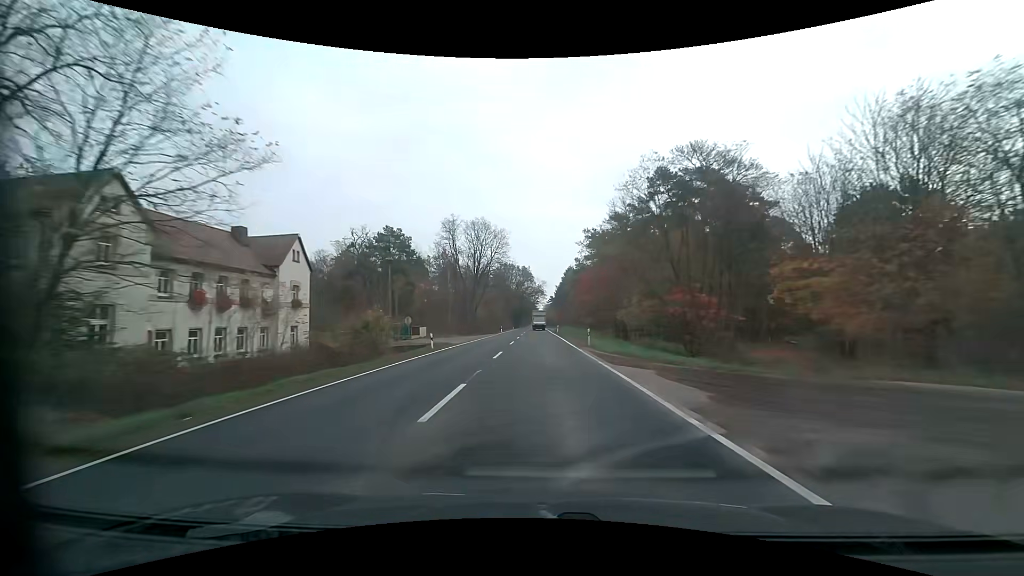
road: primary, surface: asphalt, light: Day
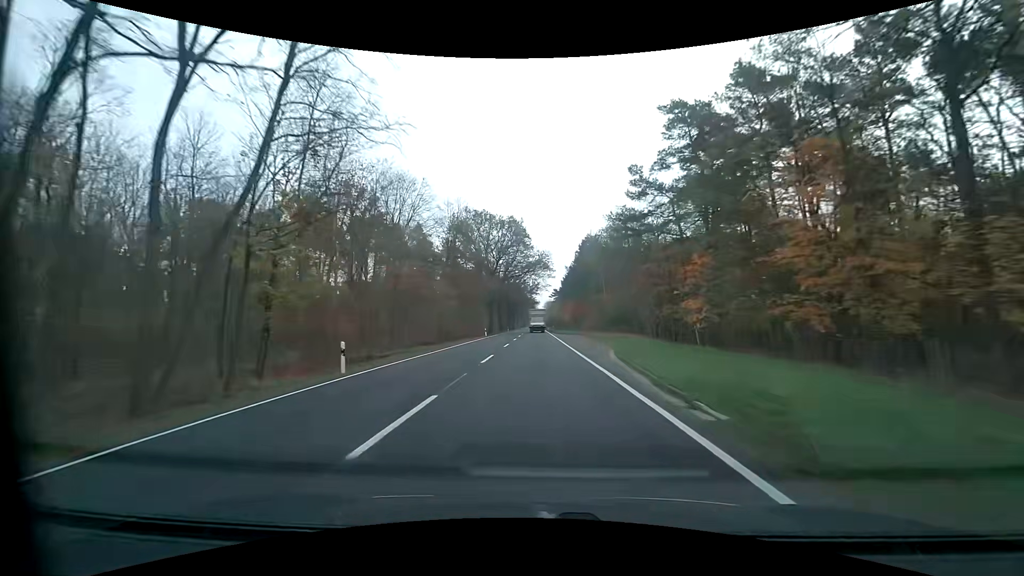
(-0.1, +74.1) m; 0°
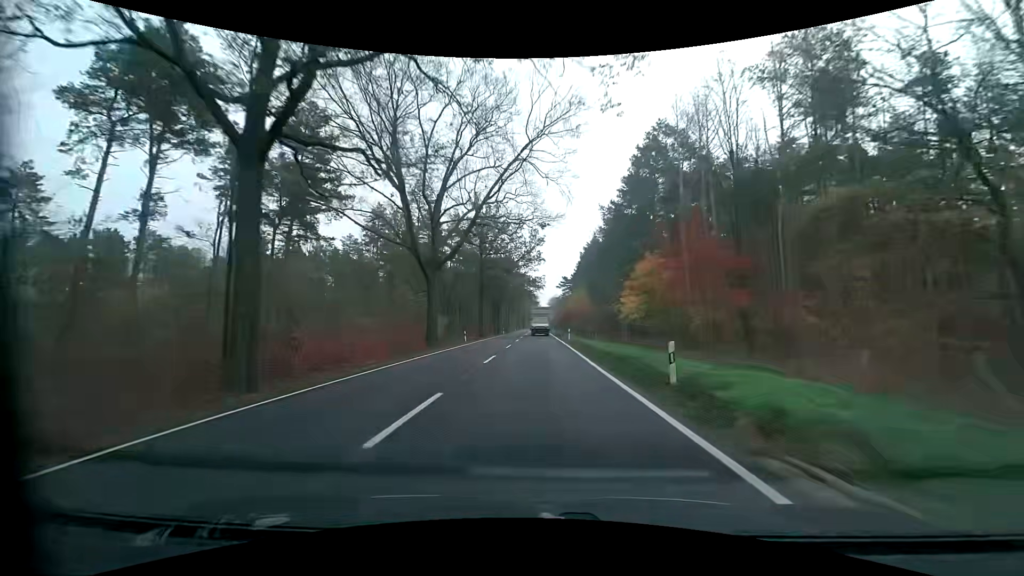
(0.0, +71.9) m; 0°
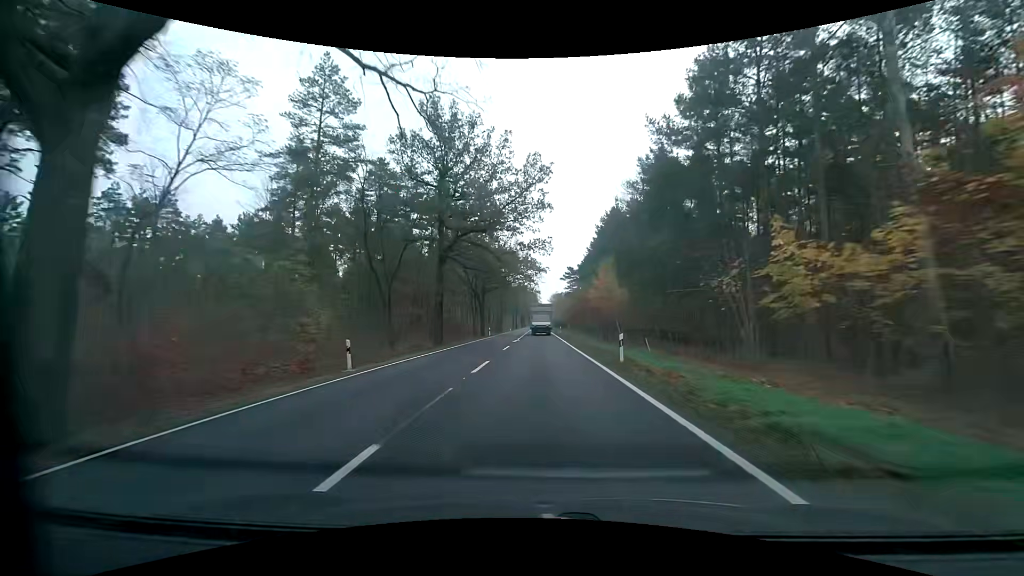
(+0.1, +28.2) m; 0°
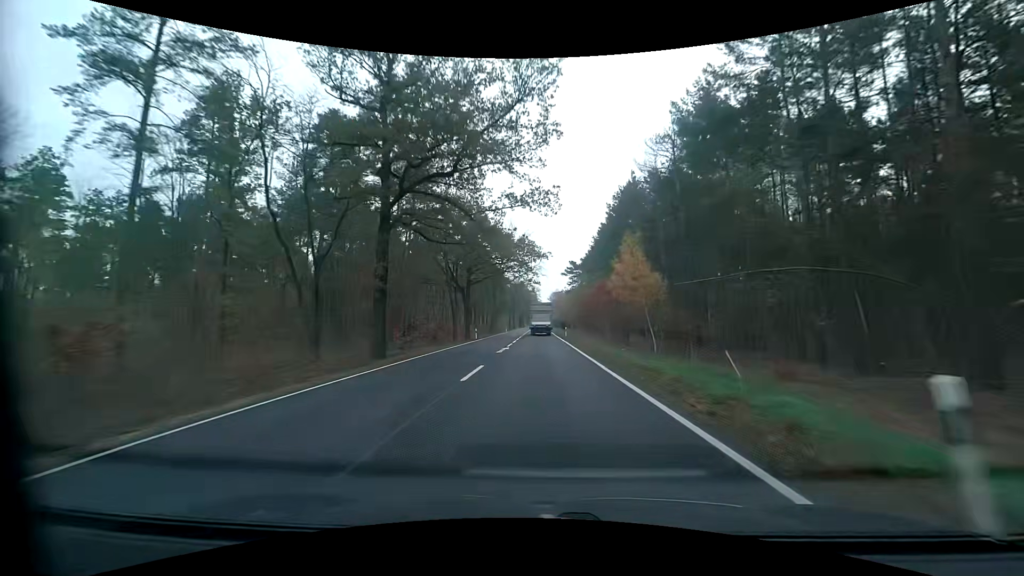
(+0.1, +14.0) m; 0°
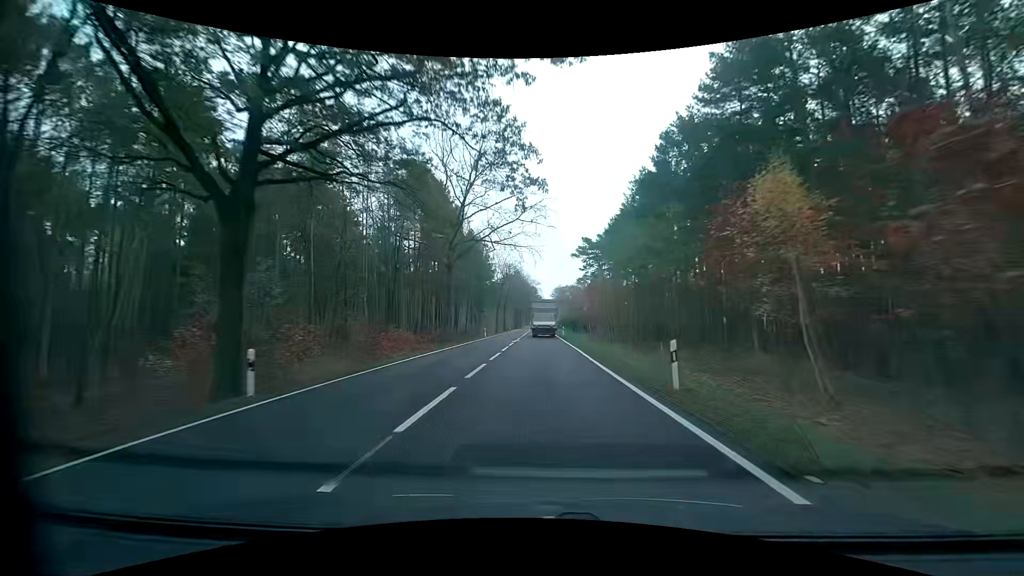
(+0.1, +41.1) m; 0°
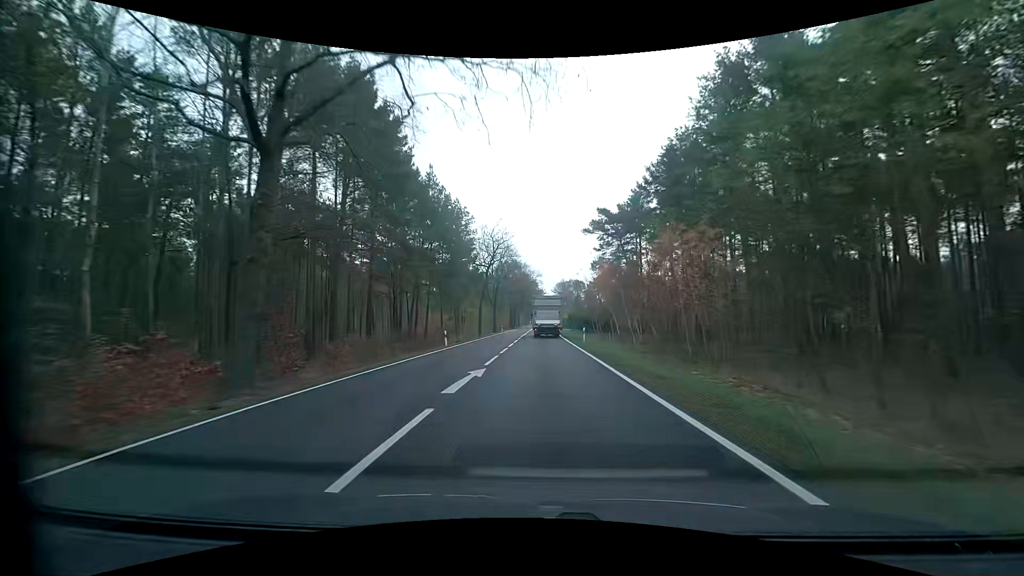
(-0.2, +26.6) m; 0°
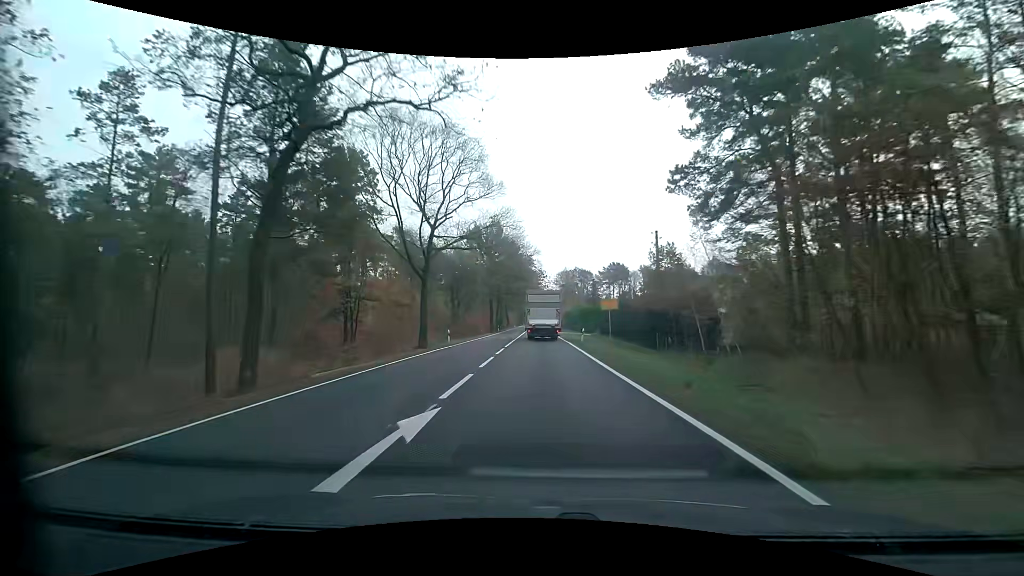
(+0.3, +48.5) m; 0°
(0, +10) (0, +20) (0, +30) (0, +40) (0, +50) (0, +60) (0, +70) (0, +80) (0, +90) (0, +100) m
